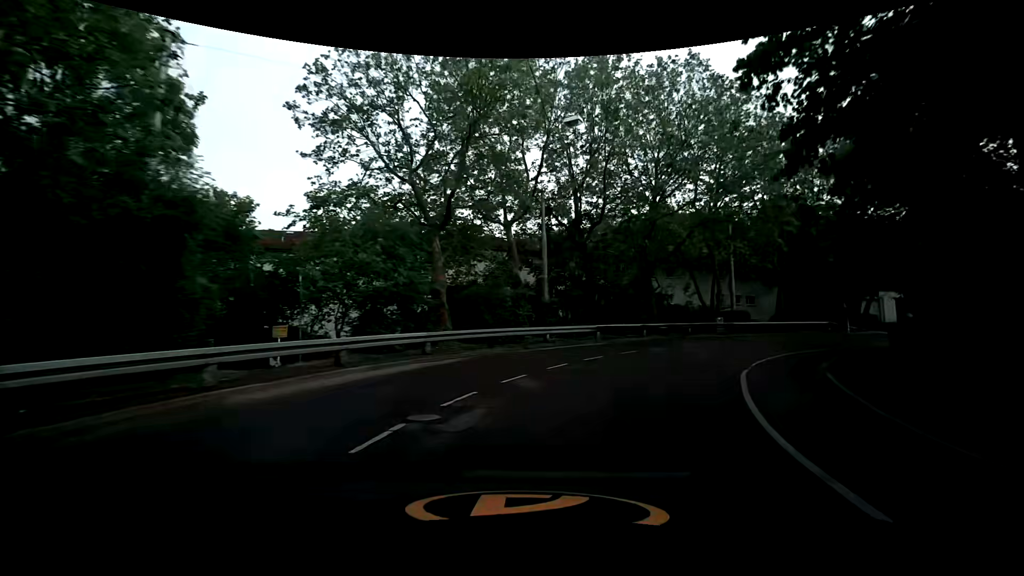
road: secondary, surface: asphalt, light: Day
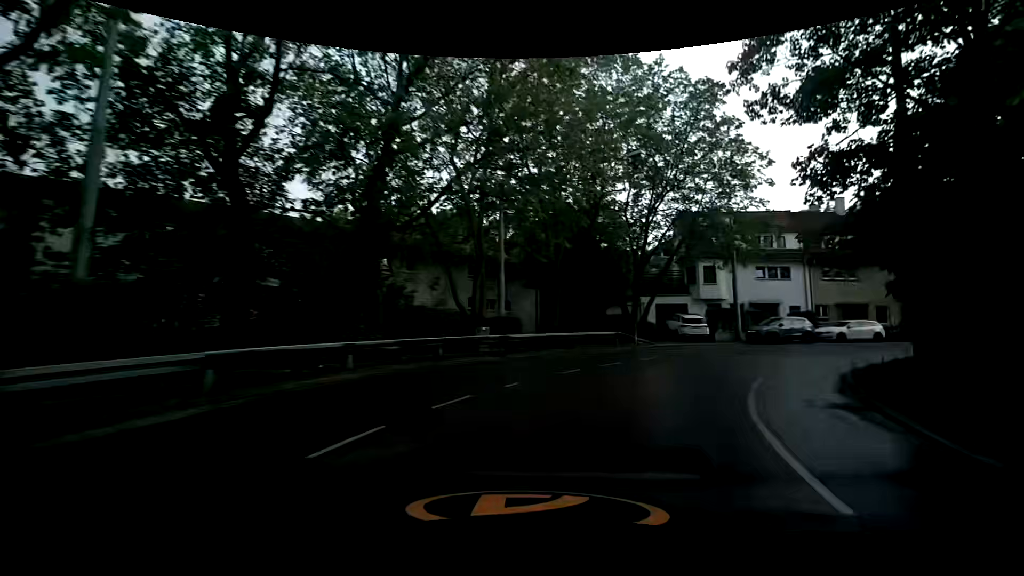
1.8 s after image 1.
(+3.4, +15.7) m; +29°
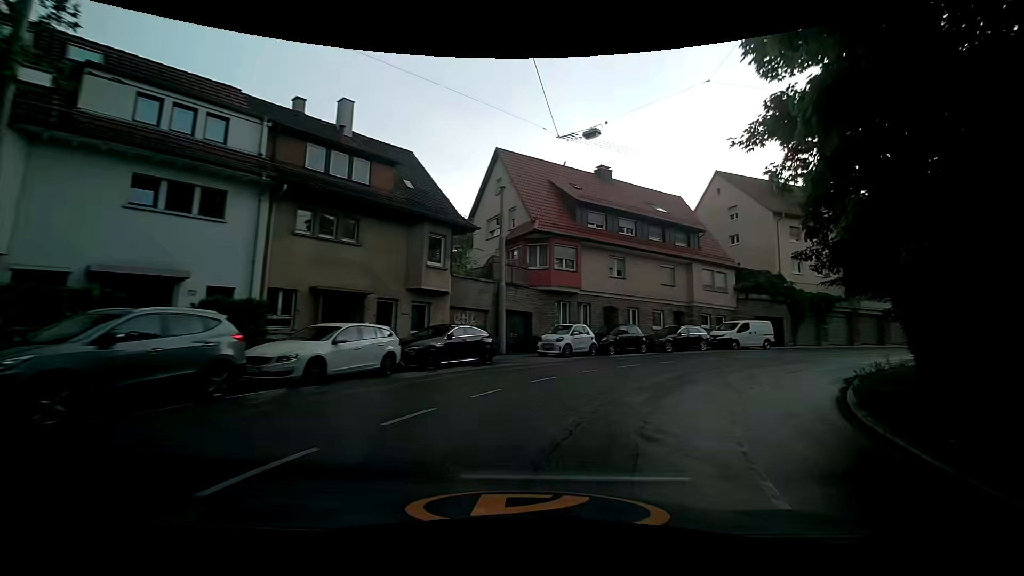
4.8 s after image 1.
(+11.2, +23.8) m; +52°
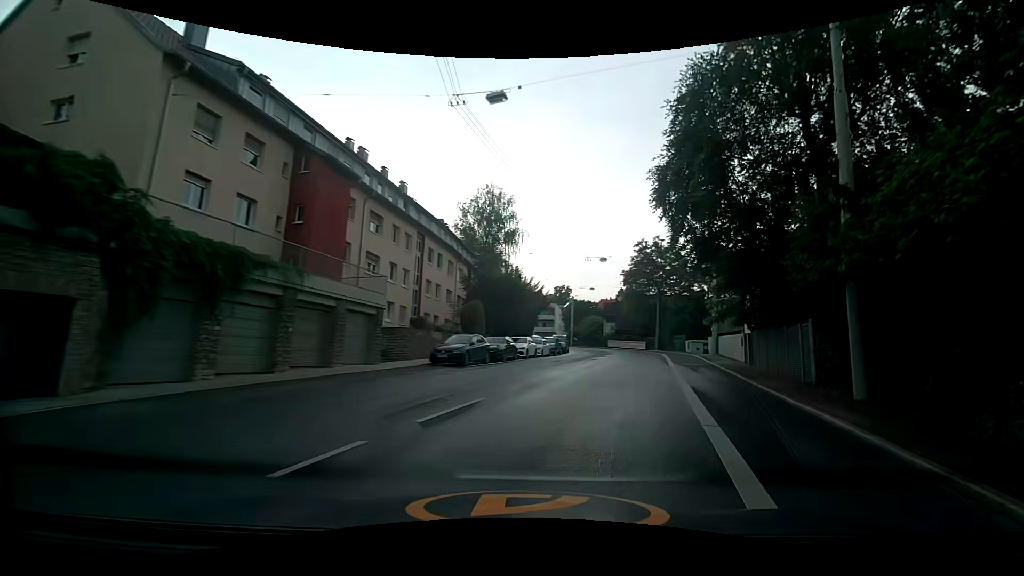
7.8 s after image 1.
(+14.3, +23.1) m; +60°
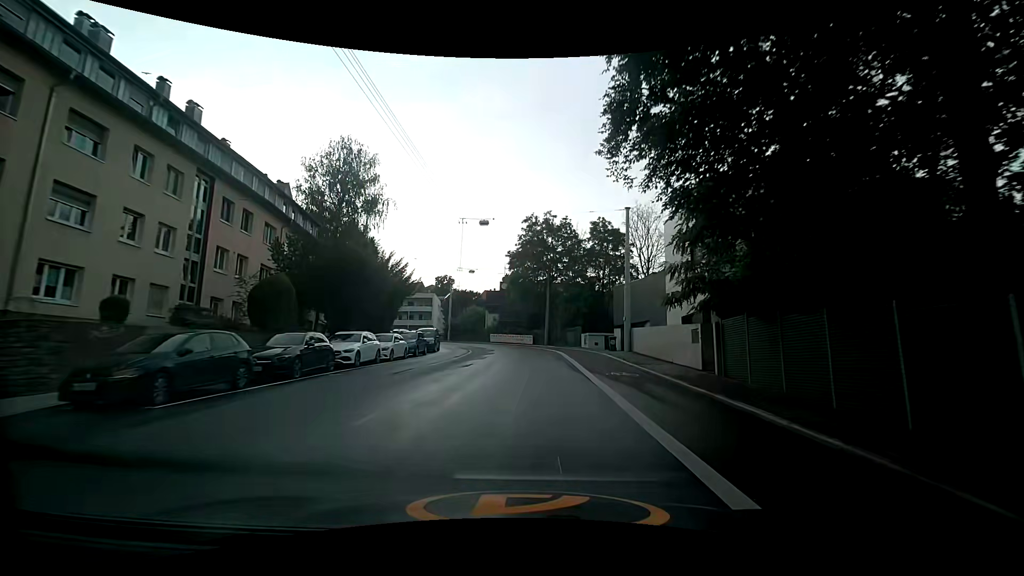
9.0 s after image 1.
(+2.1, +11.9) m; +14°
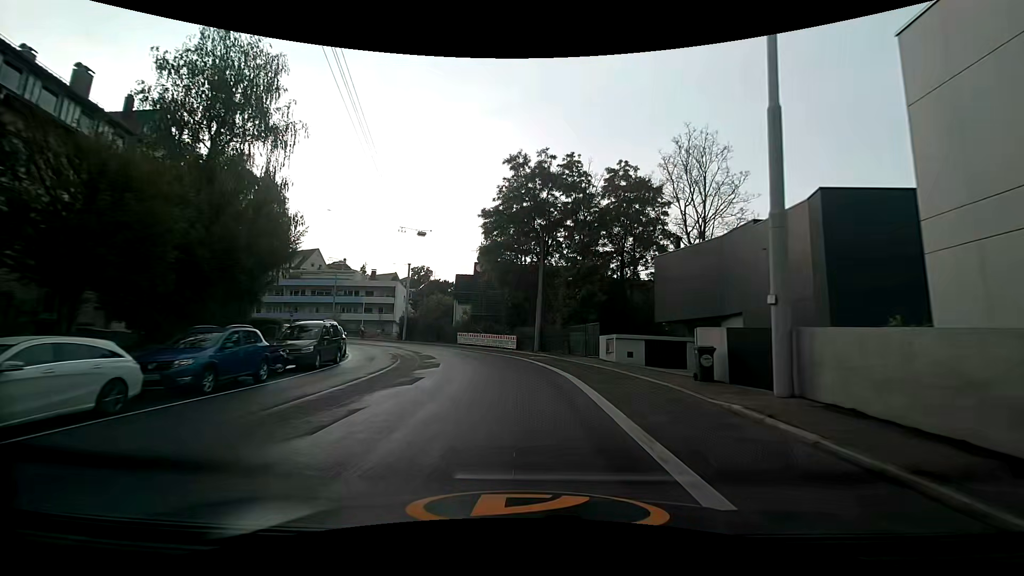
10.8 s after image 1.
(+0.8, +18.9) m; +2°
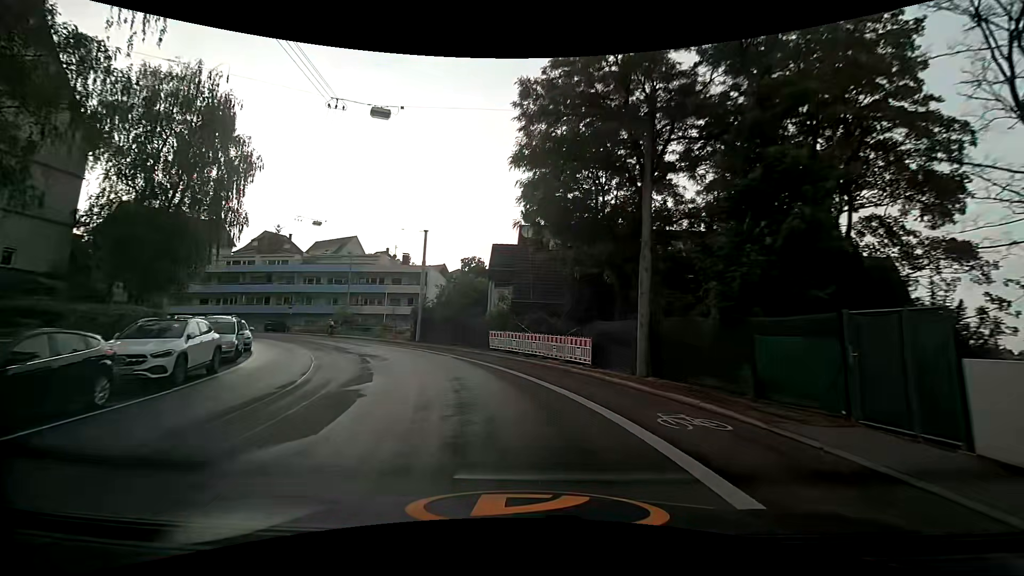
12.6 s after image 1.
(-0.4, +18.4) m; -6°
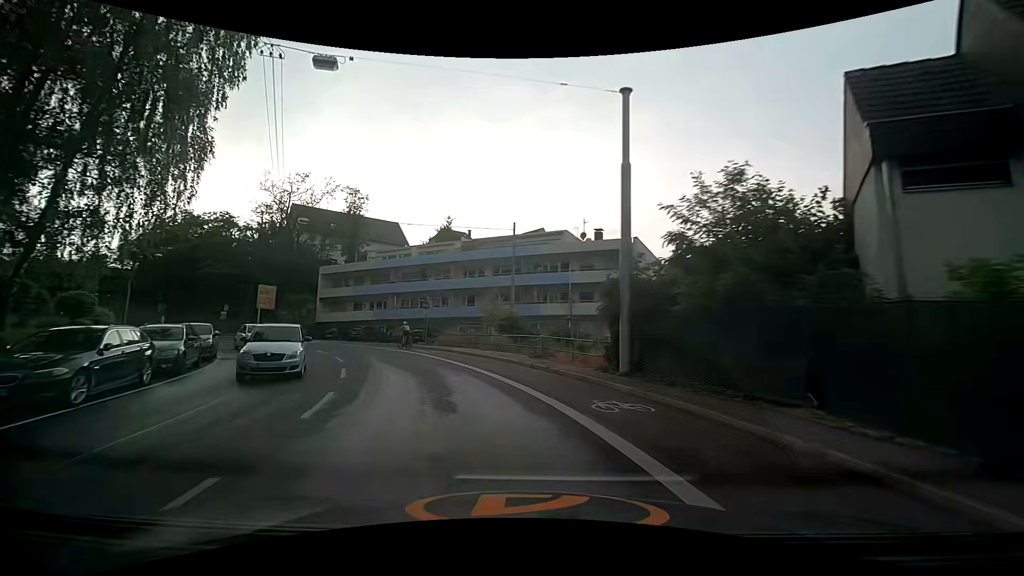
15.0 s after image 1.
(-4.0, +23.4) m; -23°
